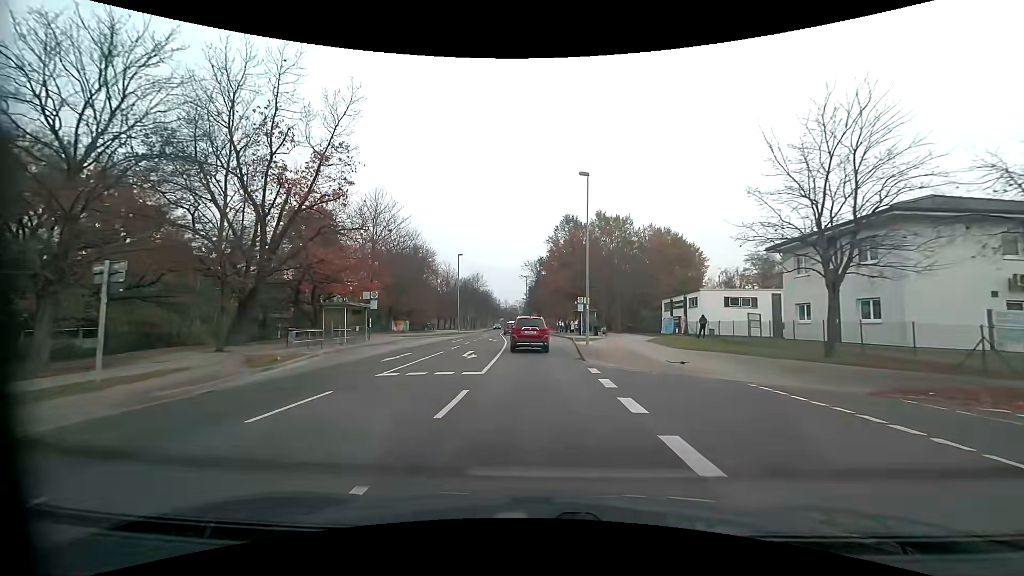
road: residential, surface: asphalt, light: Day
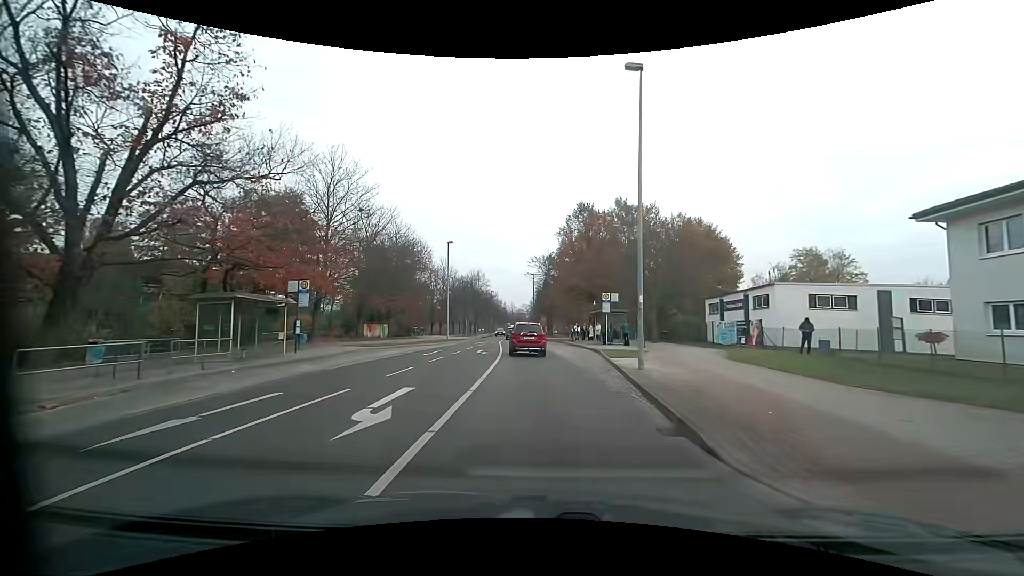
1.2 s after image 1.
(-0.1, +12.8) m; -1°
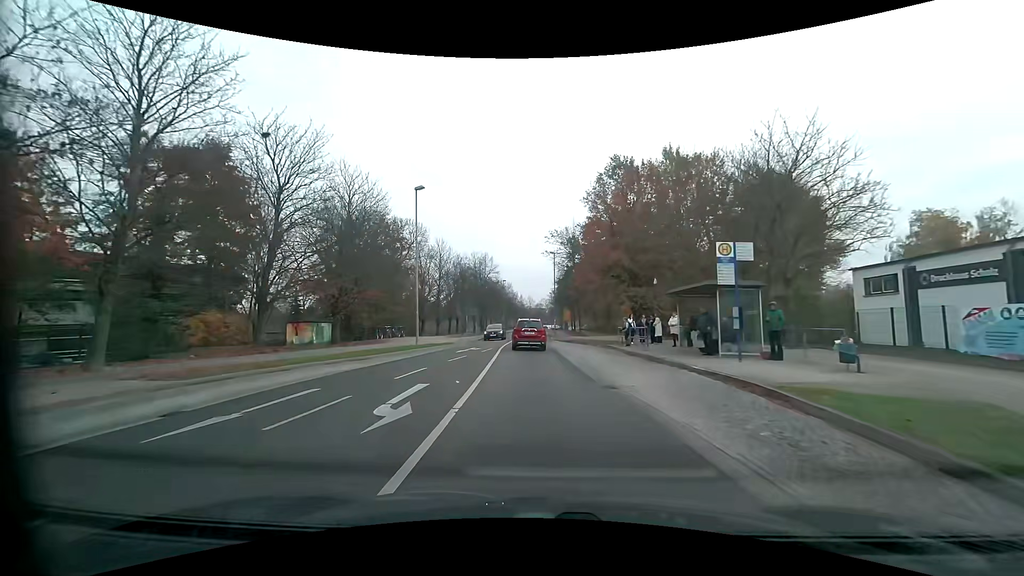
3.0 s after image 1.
(-0.3, +19.4) m; -2°
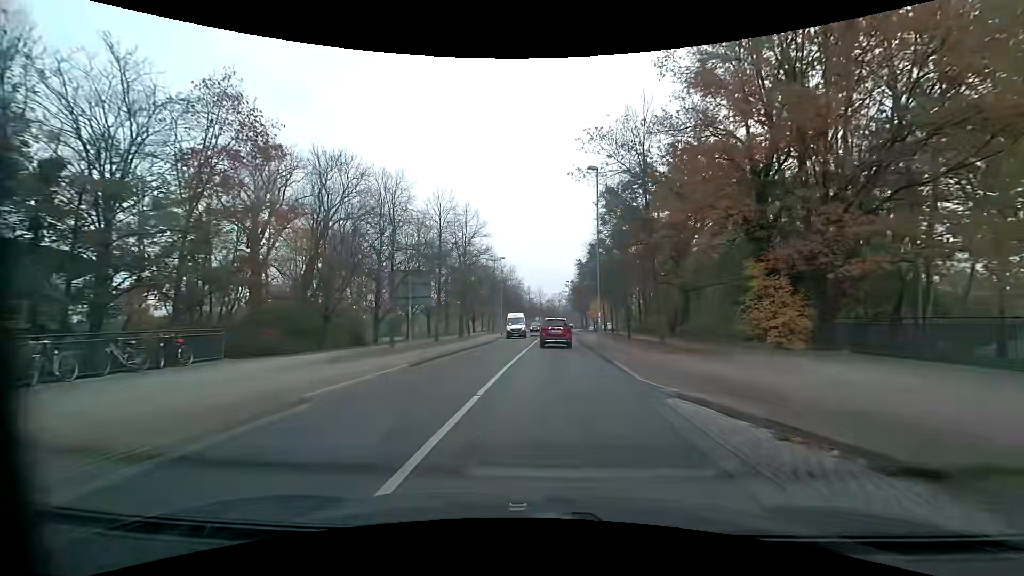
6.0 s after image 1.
(-0.7, +32.5) m; -2°
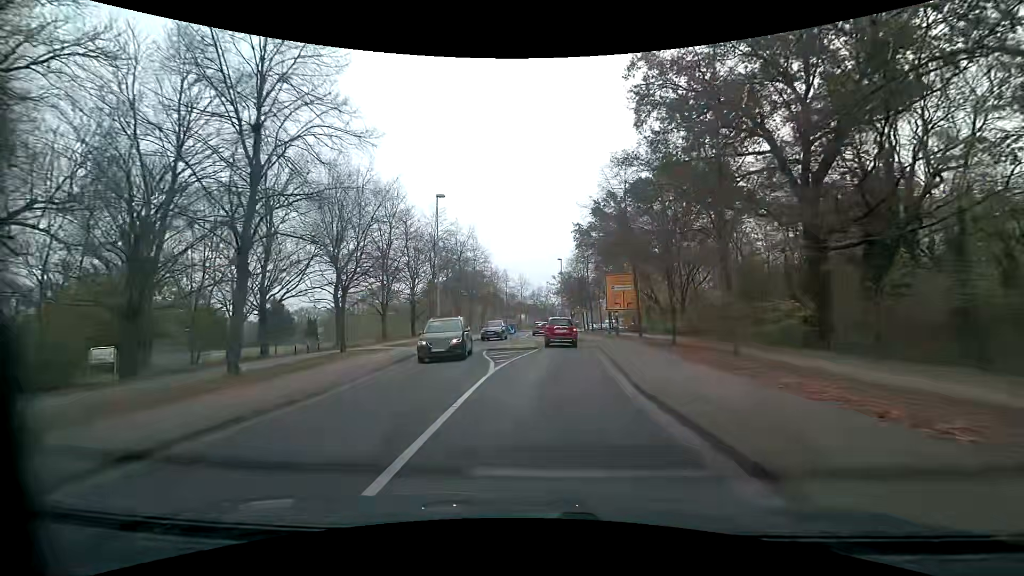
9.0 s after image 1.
(+1.3, +31.8) m; +2°
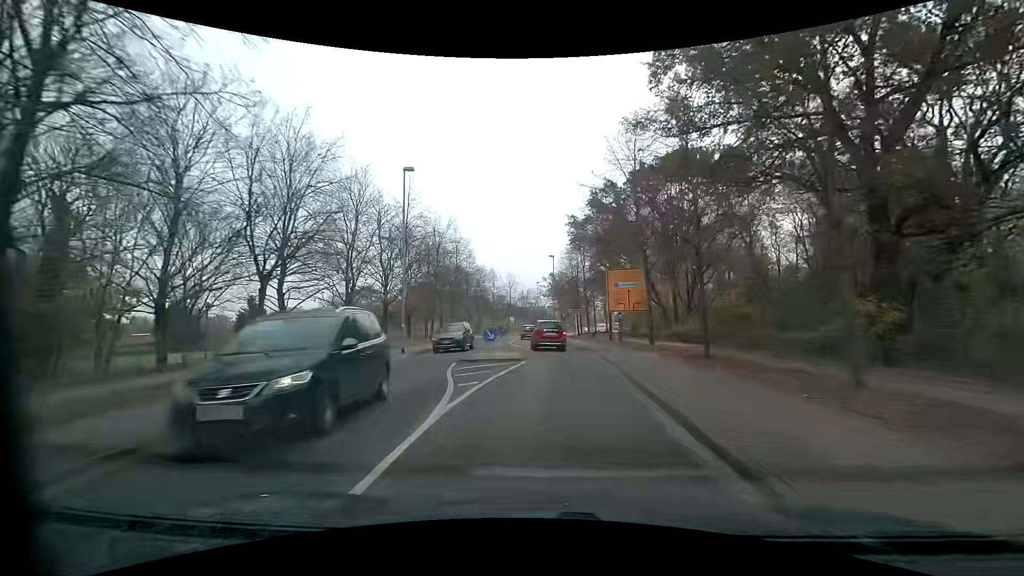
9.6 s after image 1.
(+0.1, +6.3) m; +2°
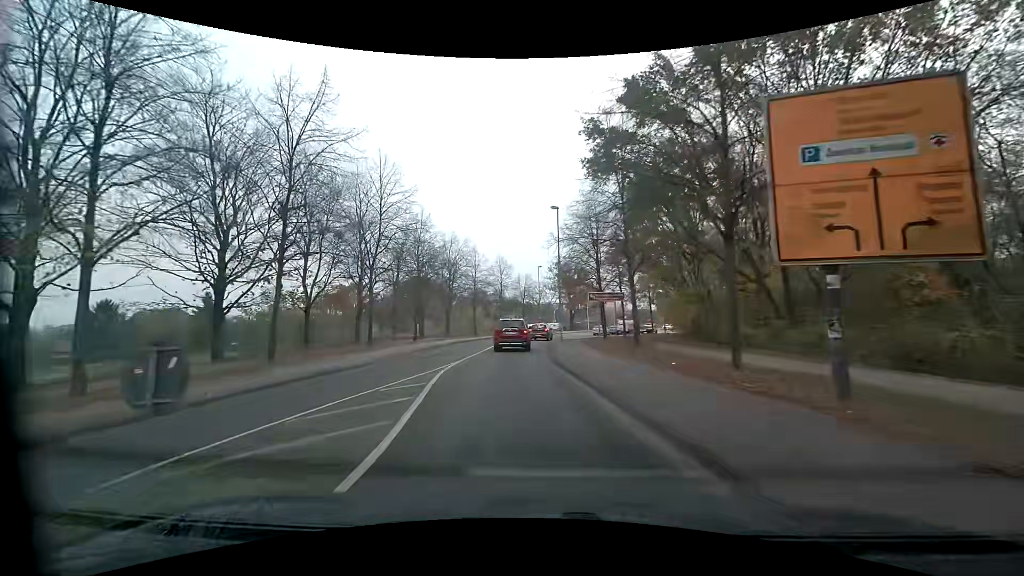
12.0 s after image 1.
(+0.8, +24.5) m; -1°
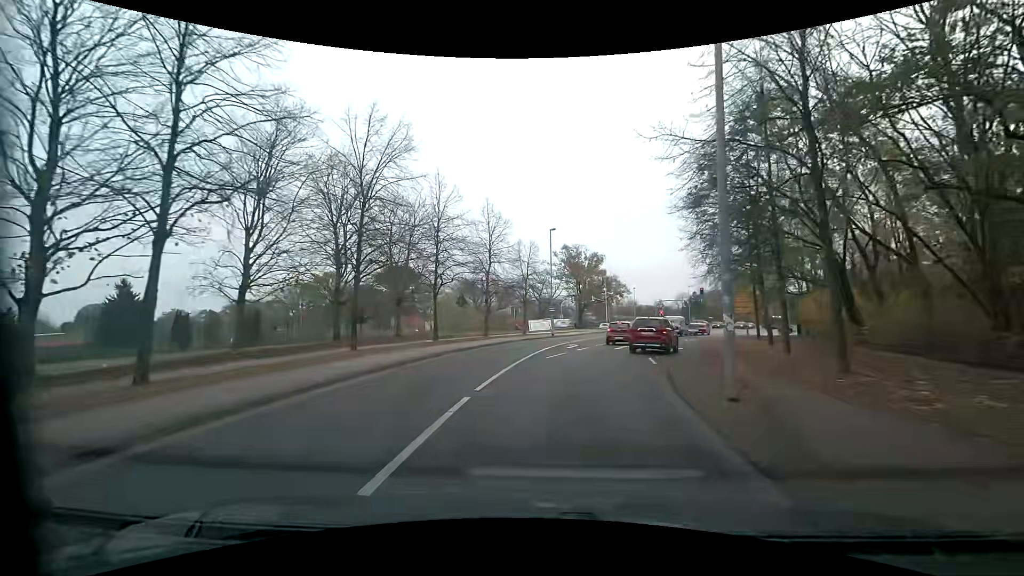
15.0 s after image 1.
(-1.9, +27.6) m; 0°
